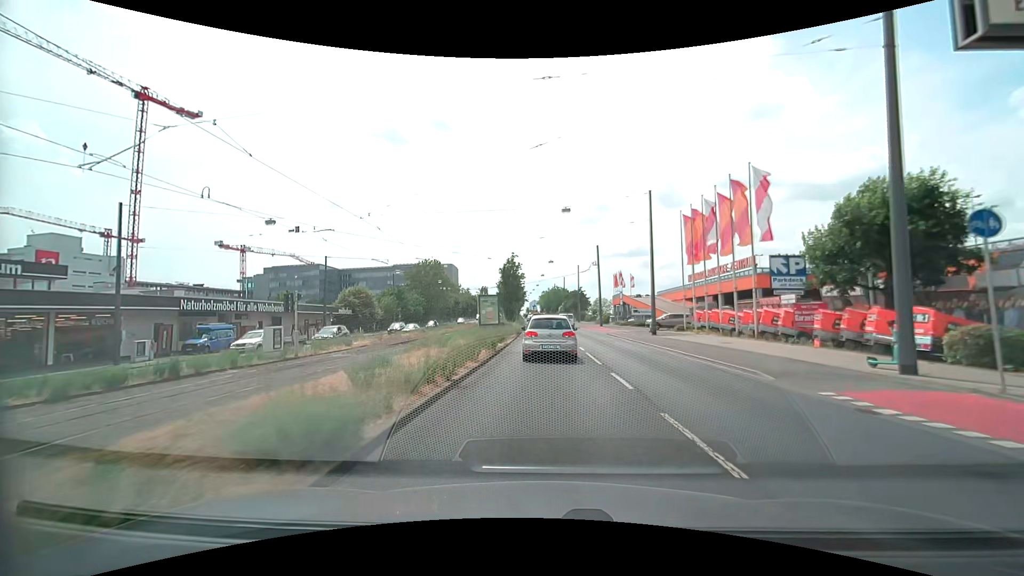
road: primary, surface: asphalt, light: Day
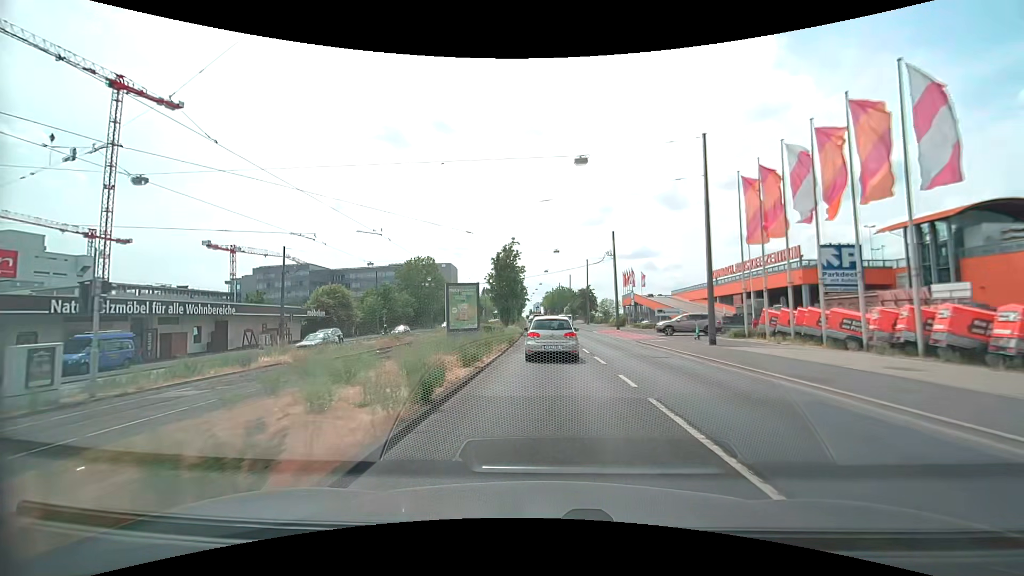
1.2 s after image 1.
(-0.1, +11.6) m; 0°
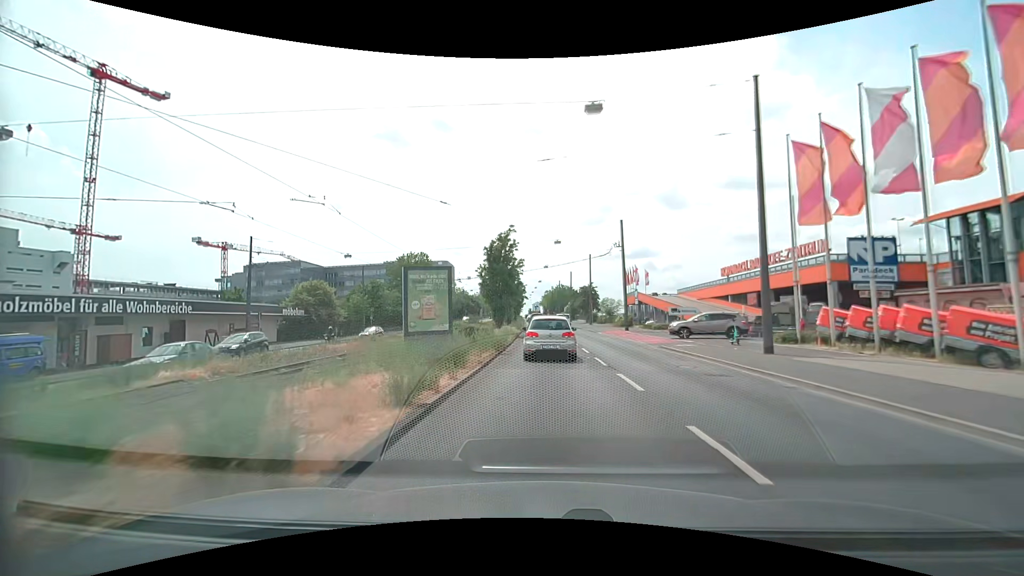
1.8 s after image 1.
(-0.1, +6.1) m; 0°
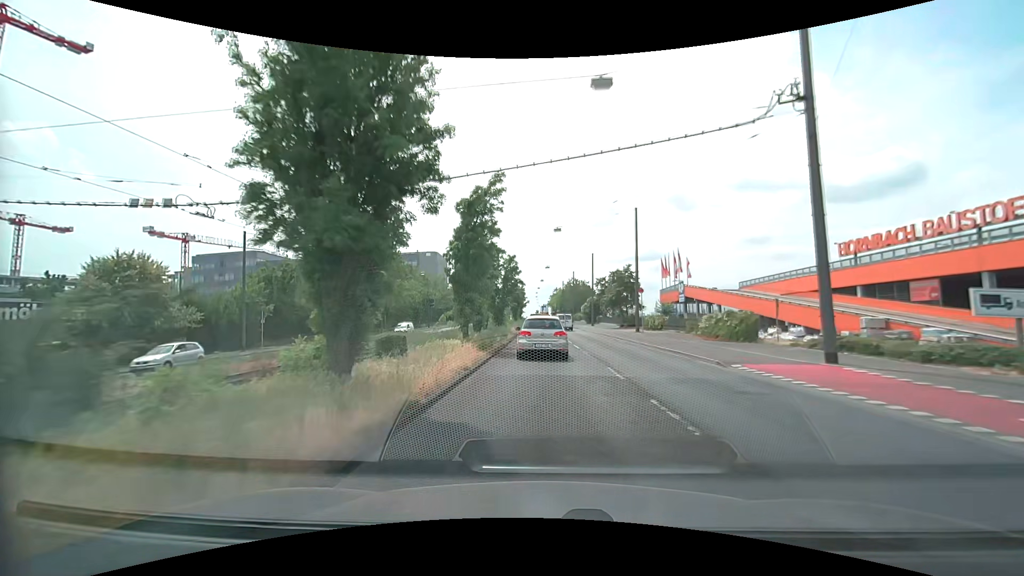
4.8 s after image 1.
(-0.2, +32.6) m; -1°
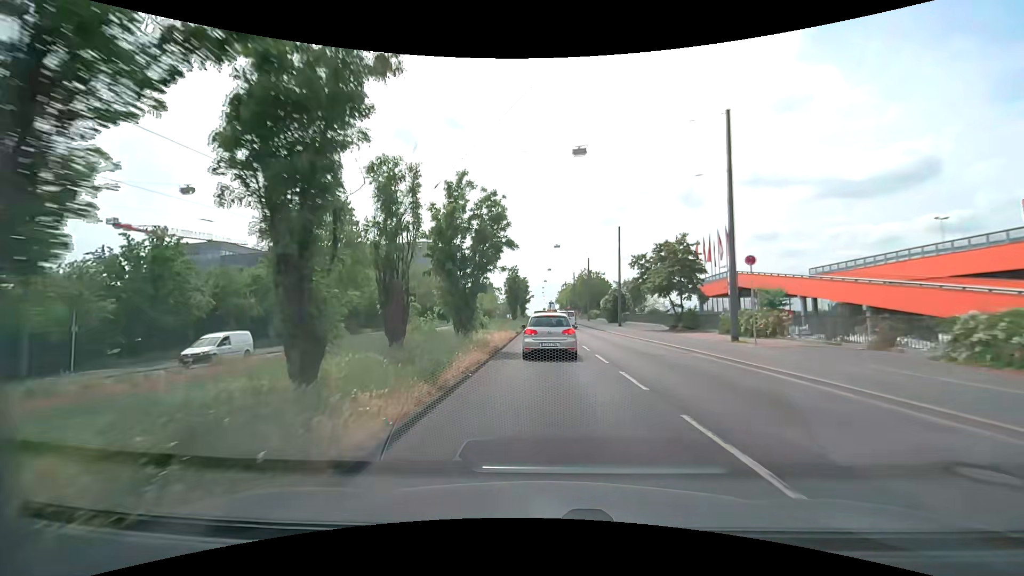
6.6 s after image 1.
(-0.2, +19.6) m; -1°
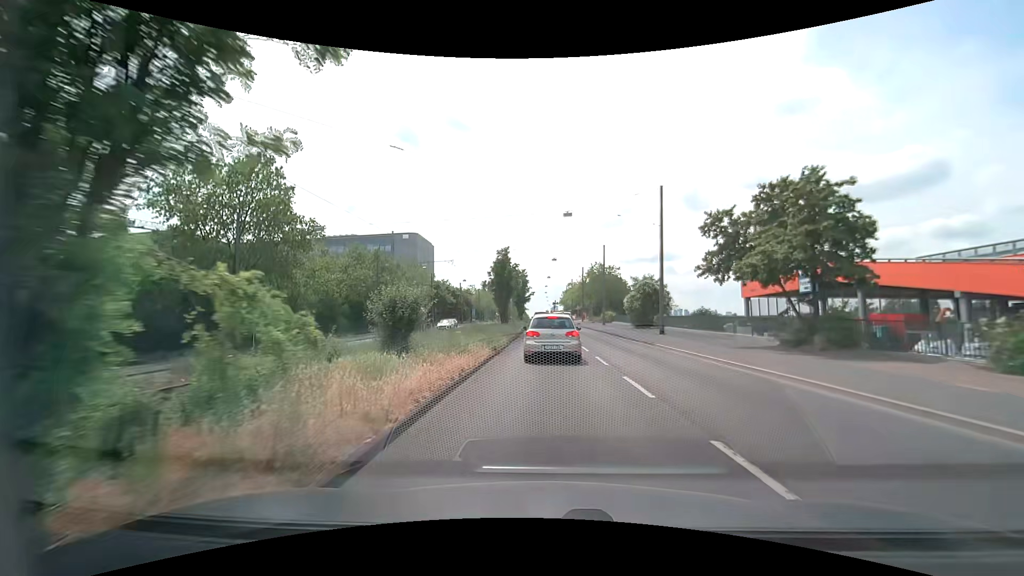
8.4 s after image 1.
(0.0, +17.4) m; 0°
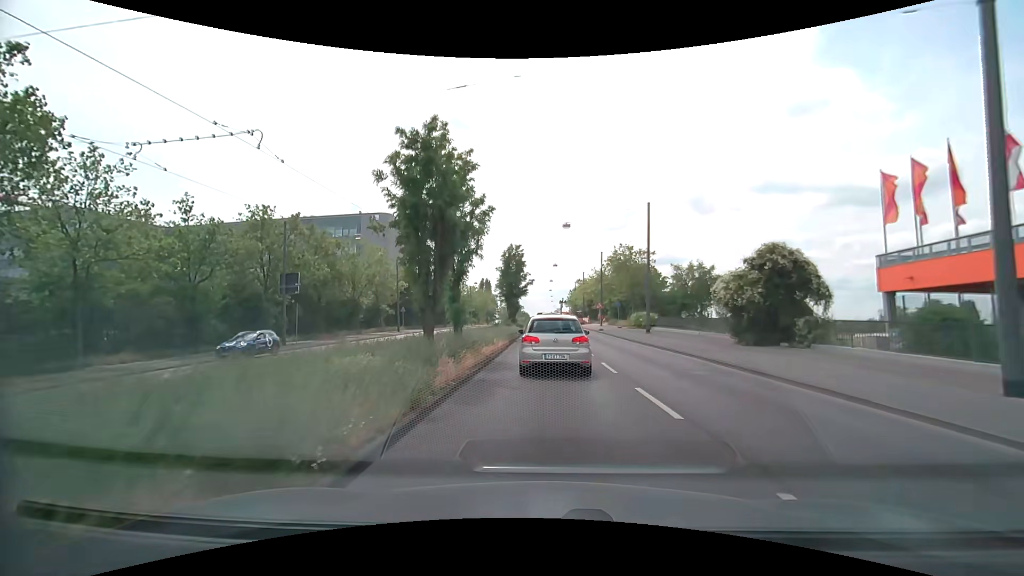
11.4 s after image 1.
(-0.2, +25.5) m; 0°
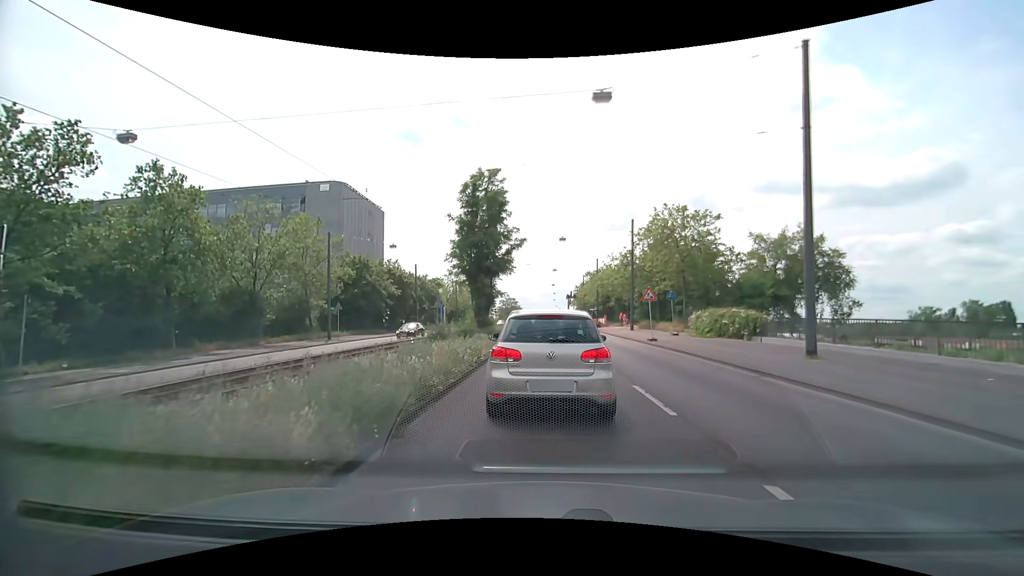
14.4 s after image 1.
(-0.2, +23.7) m; -1°
(0, +10) (0, +20) (0, +30) (0, +40) (+1, +50) (+1, +60) (+1, +70) (+1, +80) (+2, +90) (+3, +100) m
